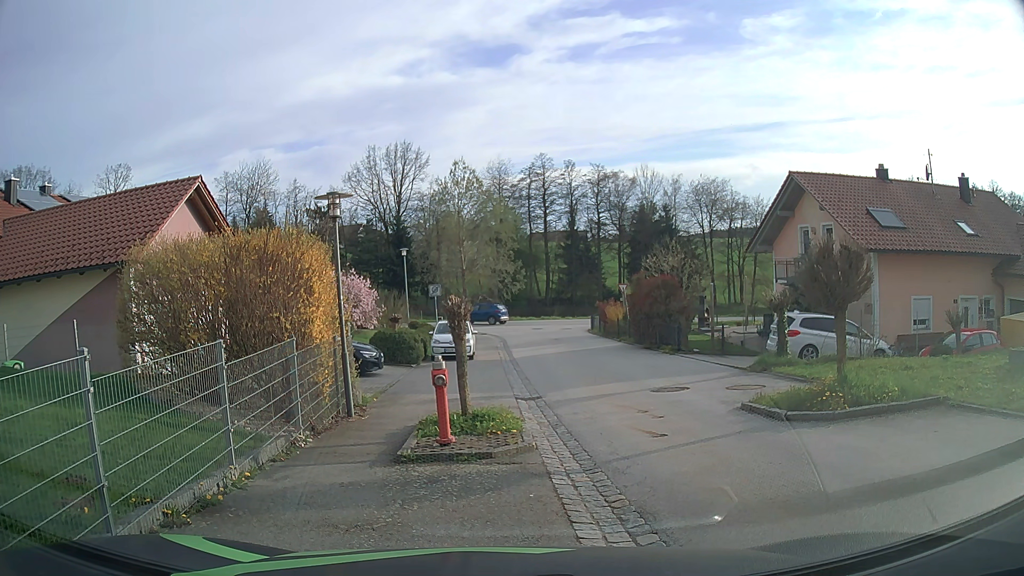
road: secondary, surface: asphalt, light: Day
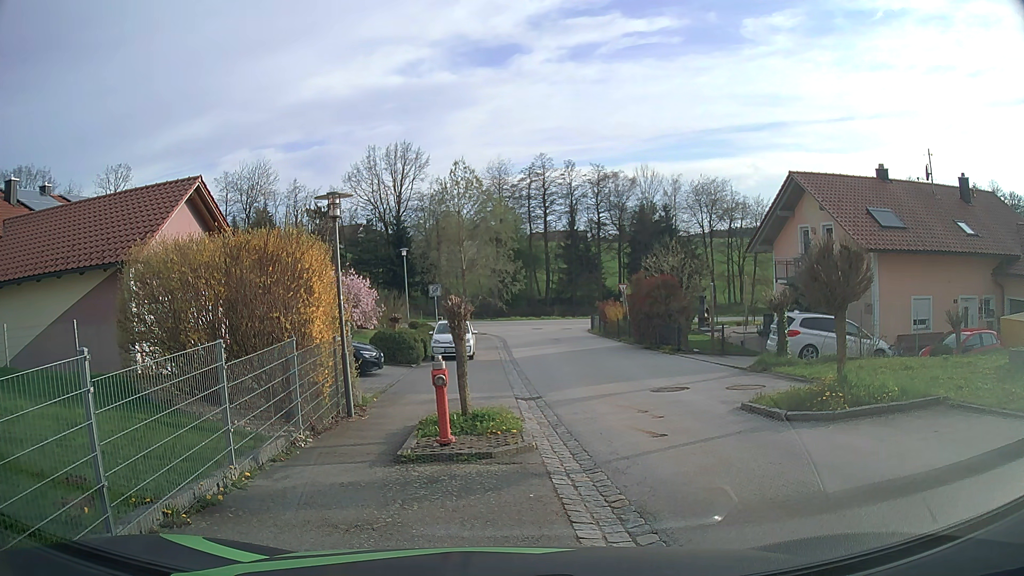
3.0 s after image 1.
(0.0, 0.0) m; 0°
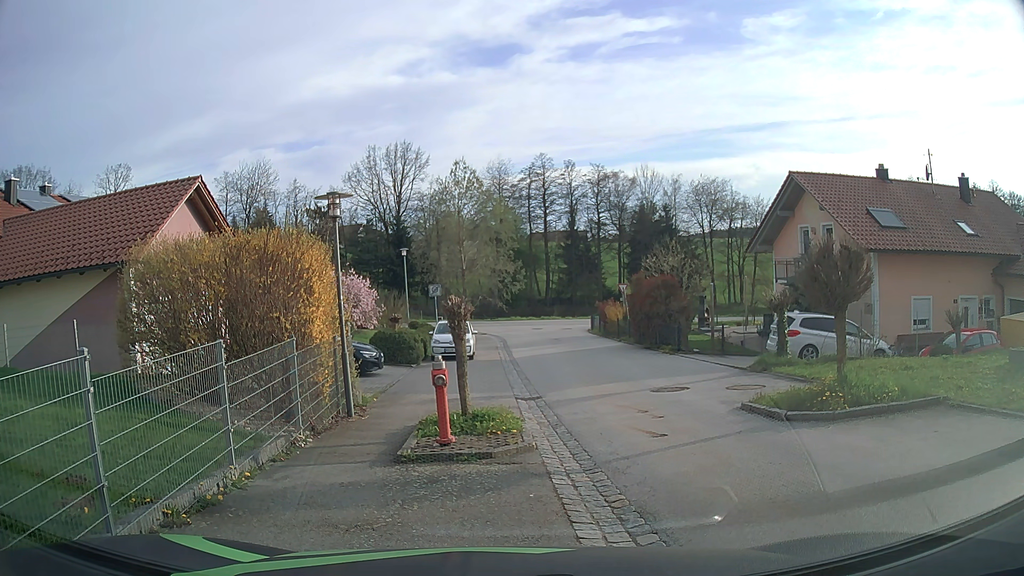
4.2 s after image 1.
(0.0, 0.0) m; 0°
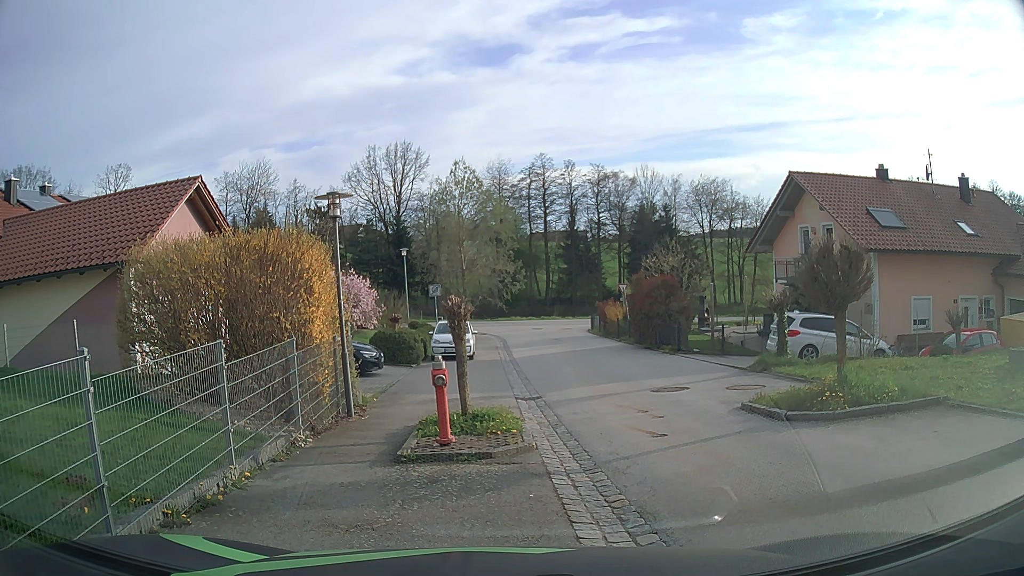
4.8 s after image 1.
(0.0, 0.0) m; 0°
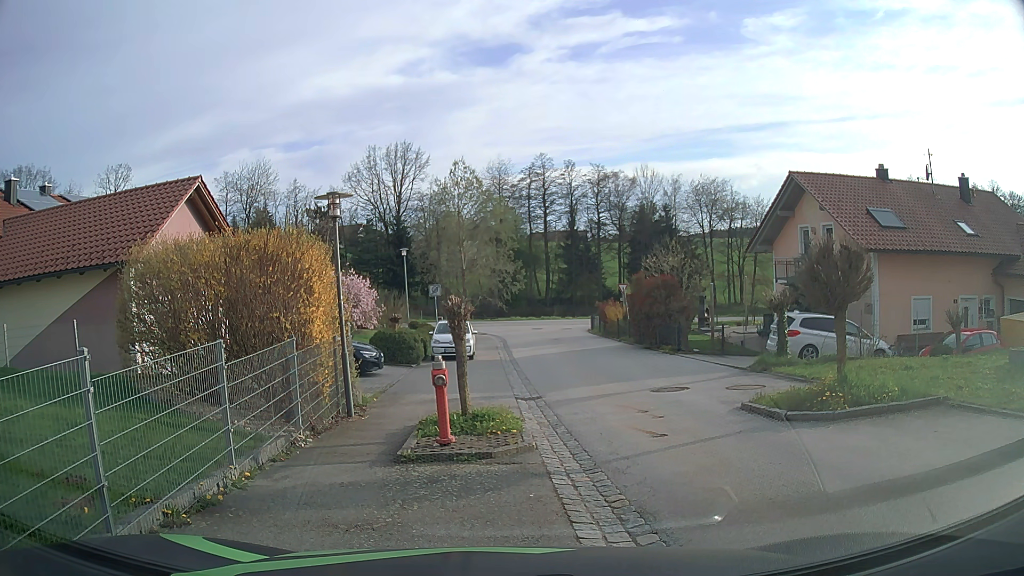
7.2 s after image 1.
(0.0, 0.0) m; 0°
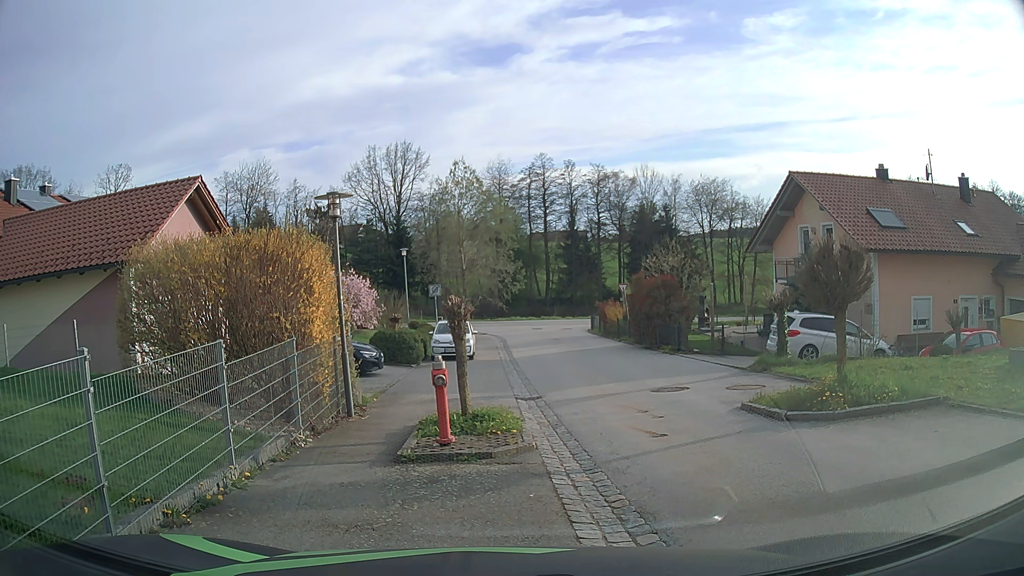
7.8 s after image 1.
(0.0, 0.0) m; 0°
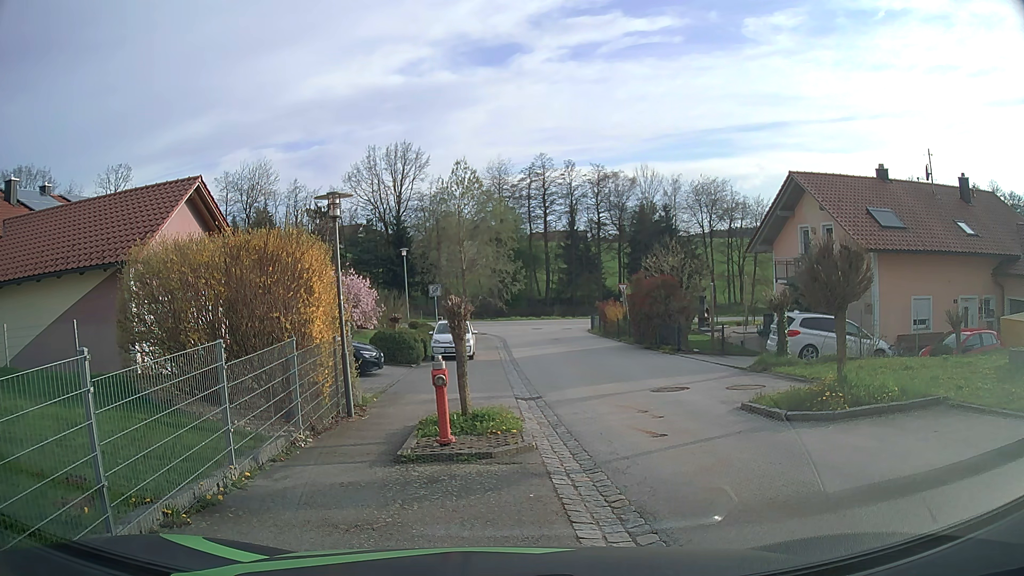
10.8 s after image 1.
(0.0, 0.0) m; 0°
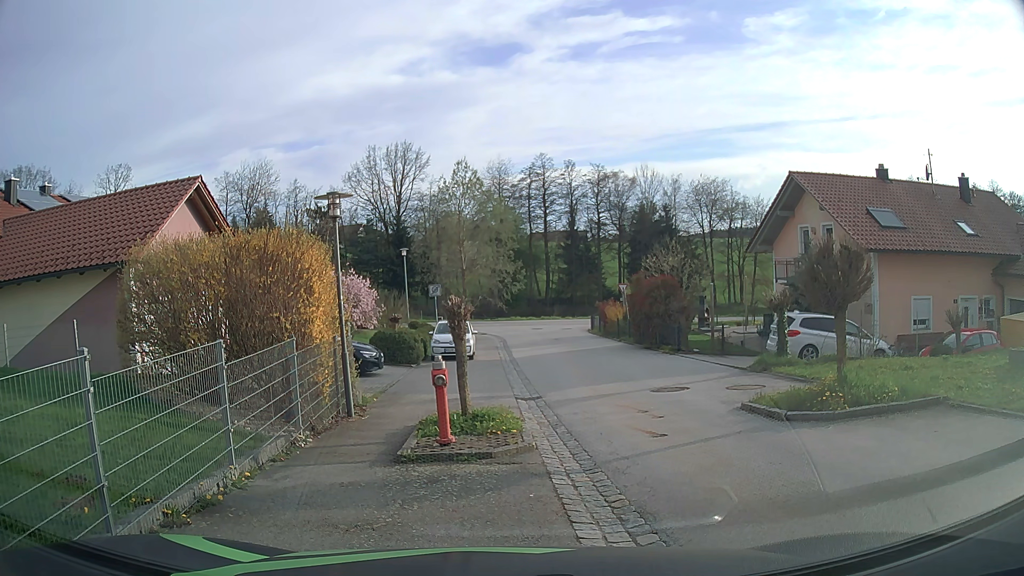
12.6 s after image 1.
(0.0, 0.0) m; 0°
